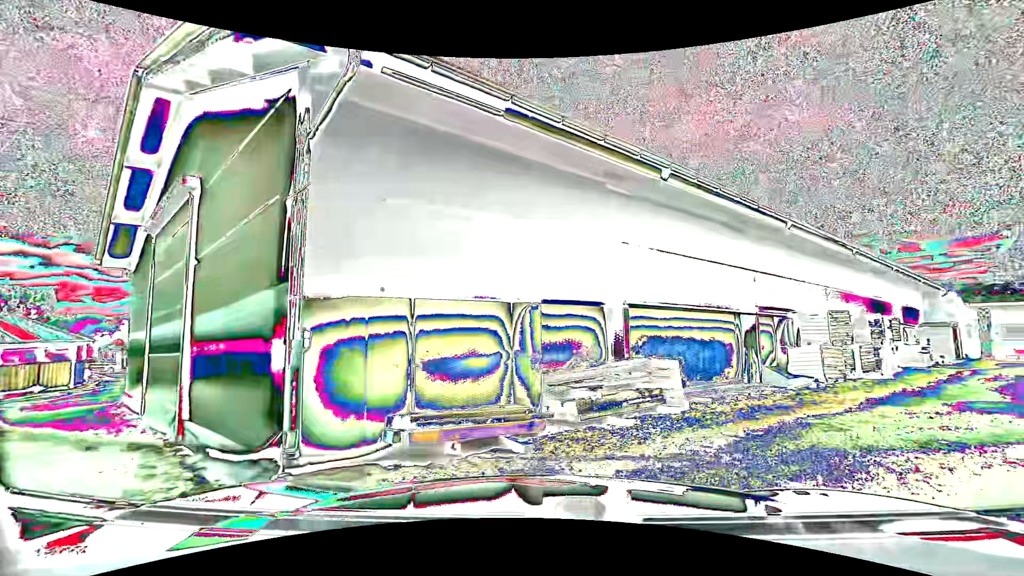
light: Day
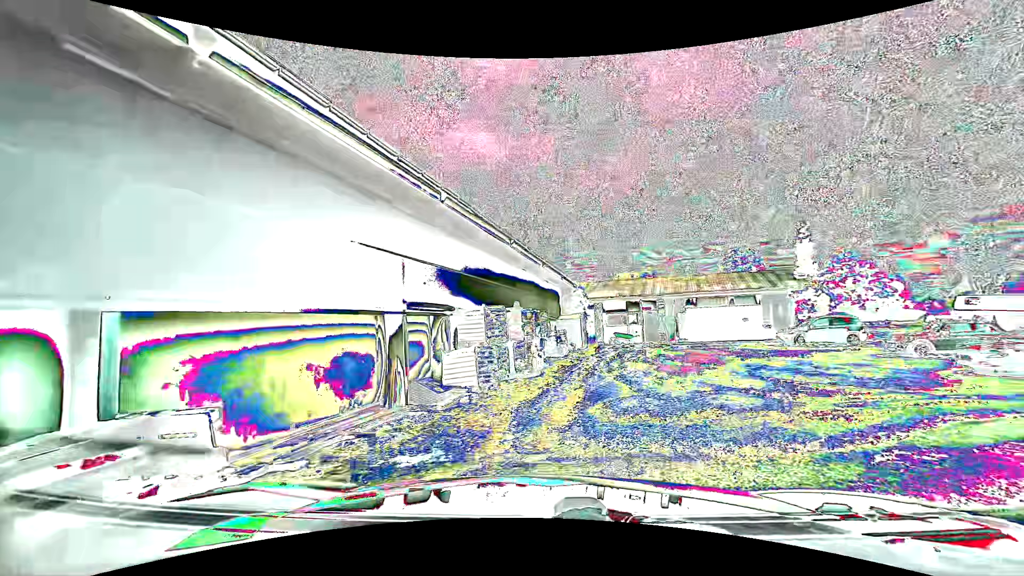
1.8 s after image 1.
(+1.4, +3.9) m; +37°
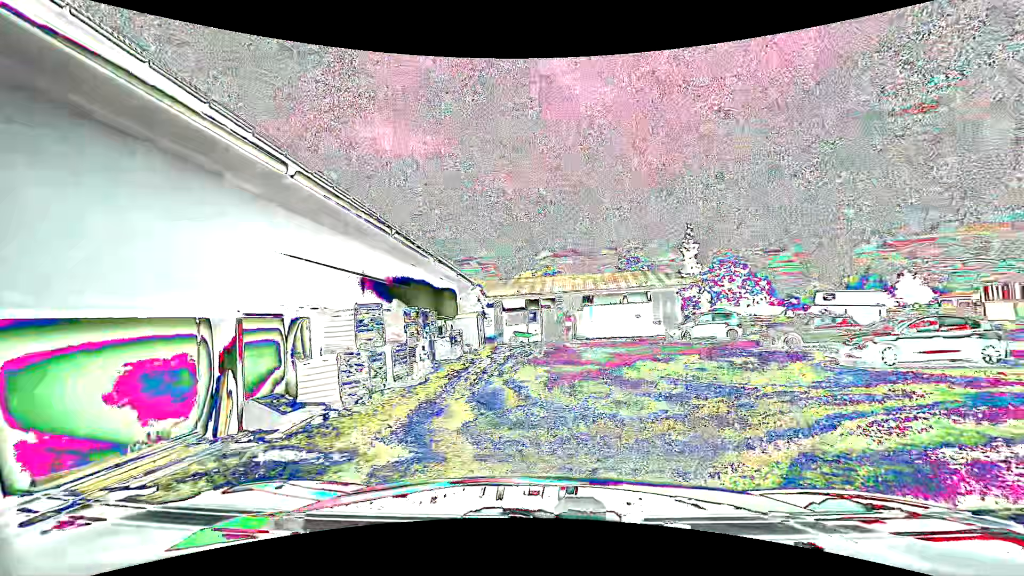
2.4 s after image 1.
(+0.2, +1.5) m; +10°
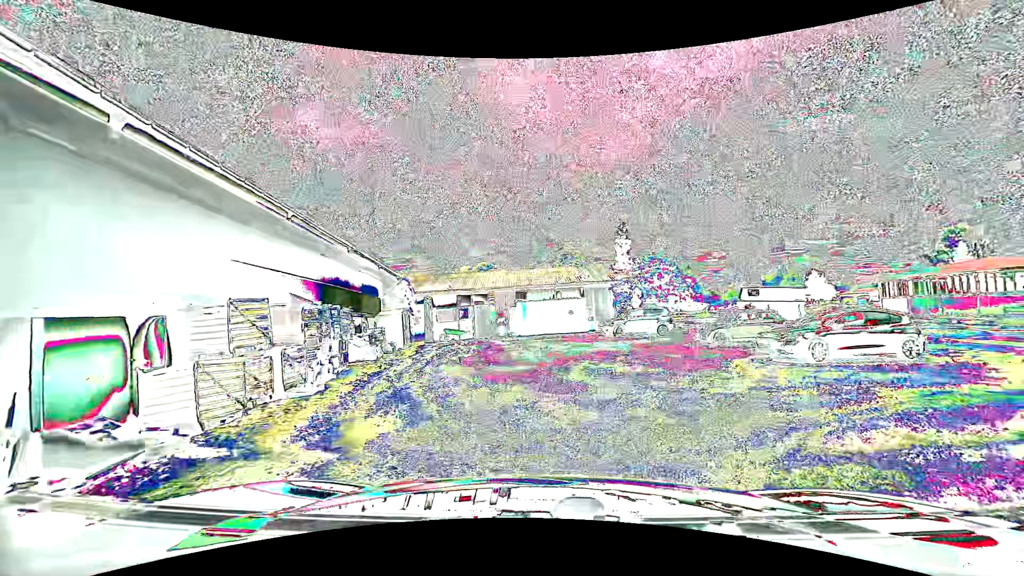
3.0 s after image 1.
(+0.1, +1.5) m; +10°
